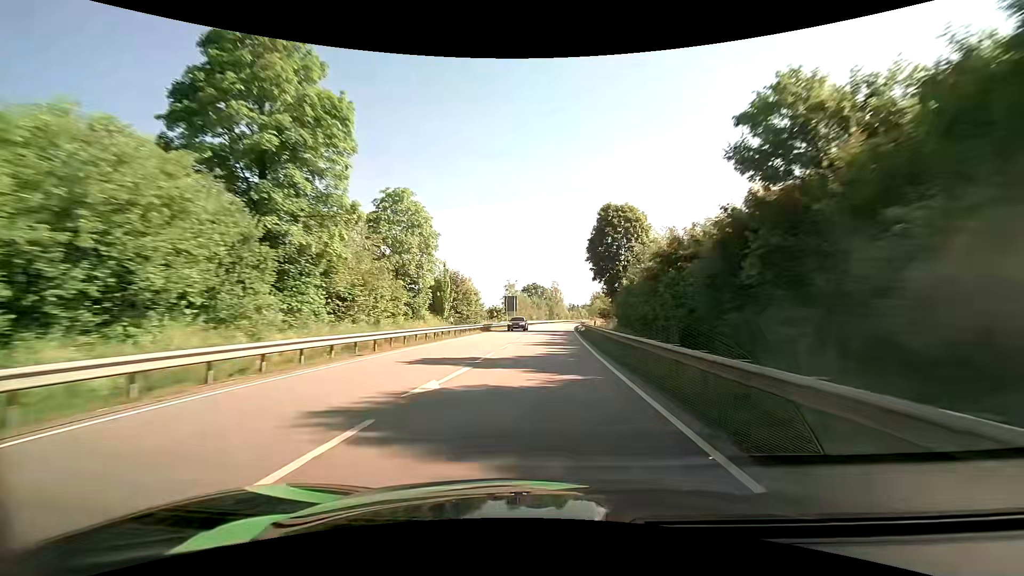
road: primary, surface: asphalt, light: Day
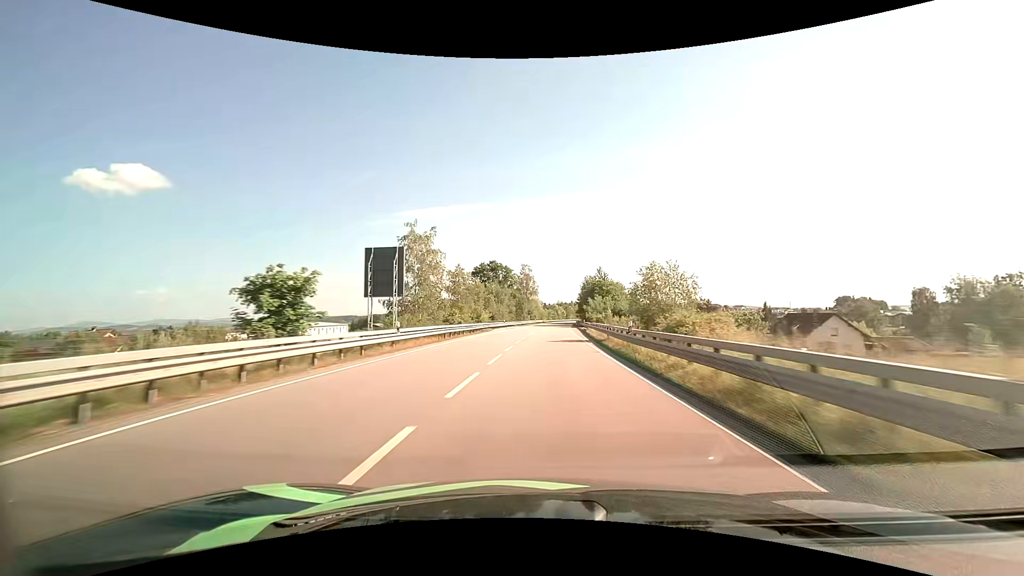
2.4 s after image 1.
(+1.7, +61.0) m; +3°
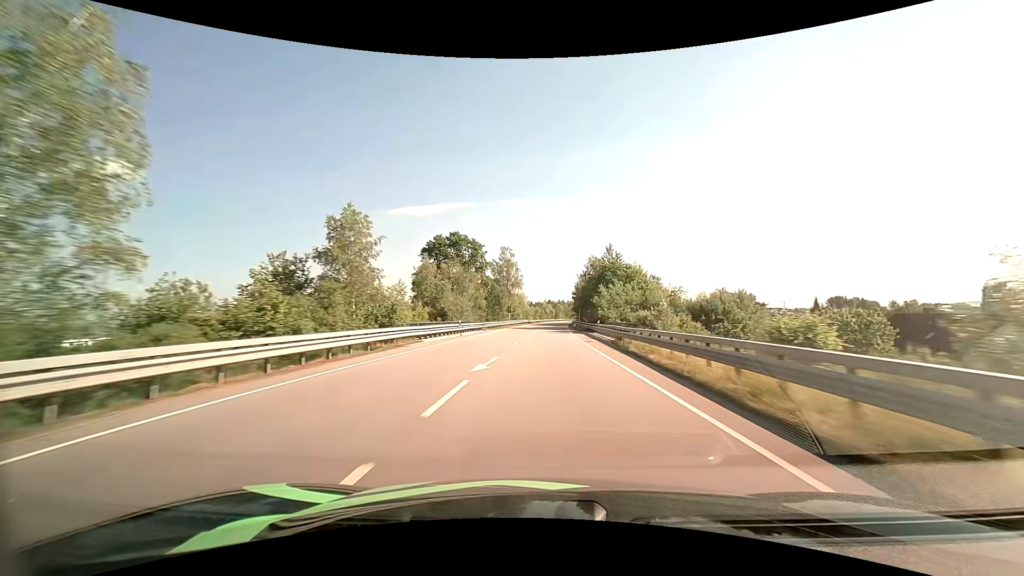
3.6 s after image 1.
(+0.4, +31.9) m; +2°
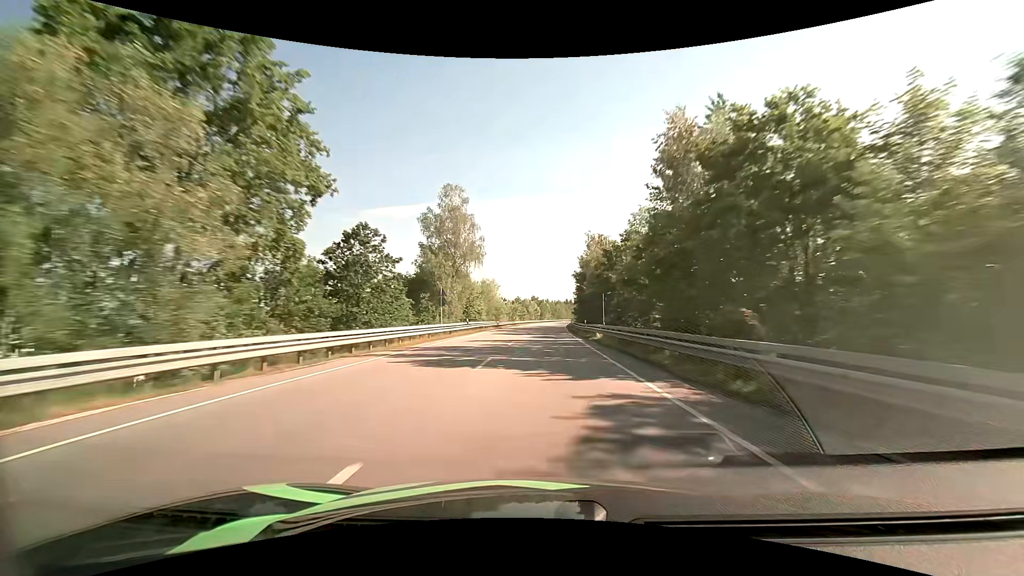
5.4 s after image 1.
(+1.0, +49.2) m; +2°
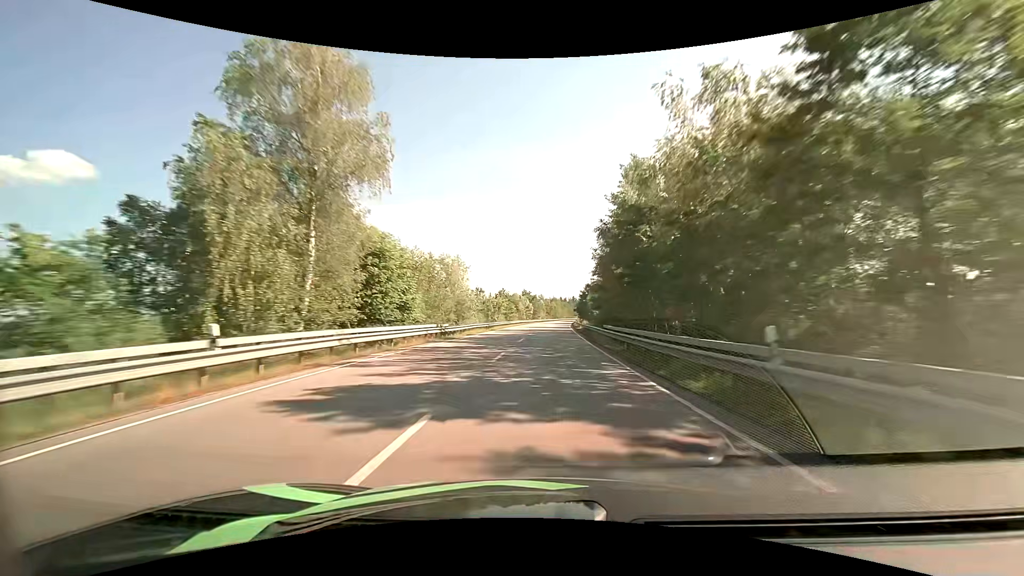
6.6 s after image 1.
(+0.3, +33.8) m; +1°
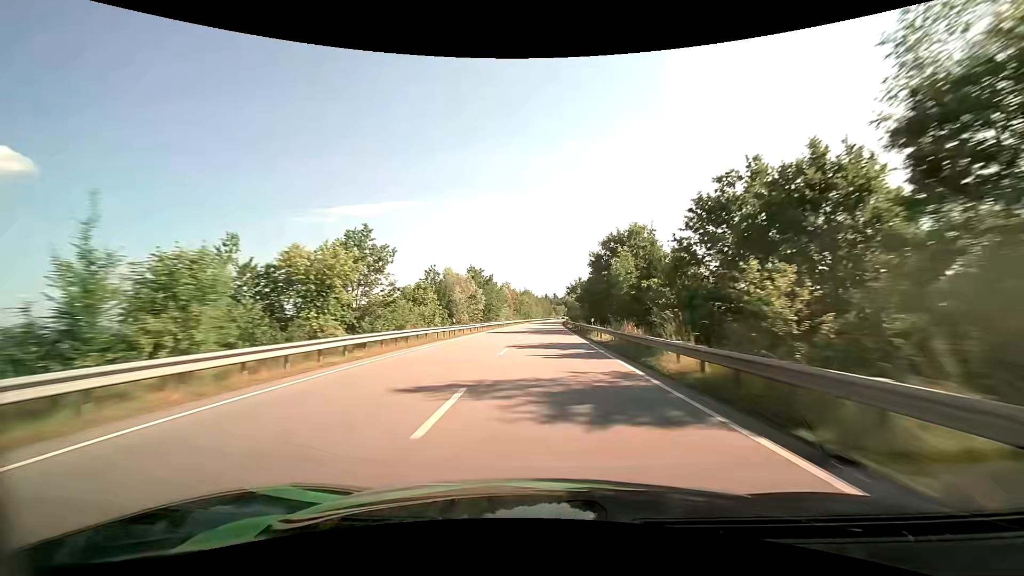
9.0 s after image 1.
(+1.8, +69.3) m; +3°
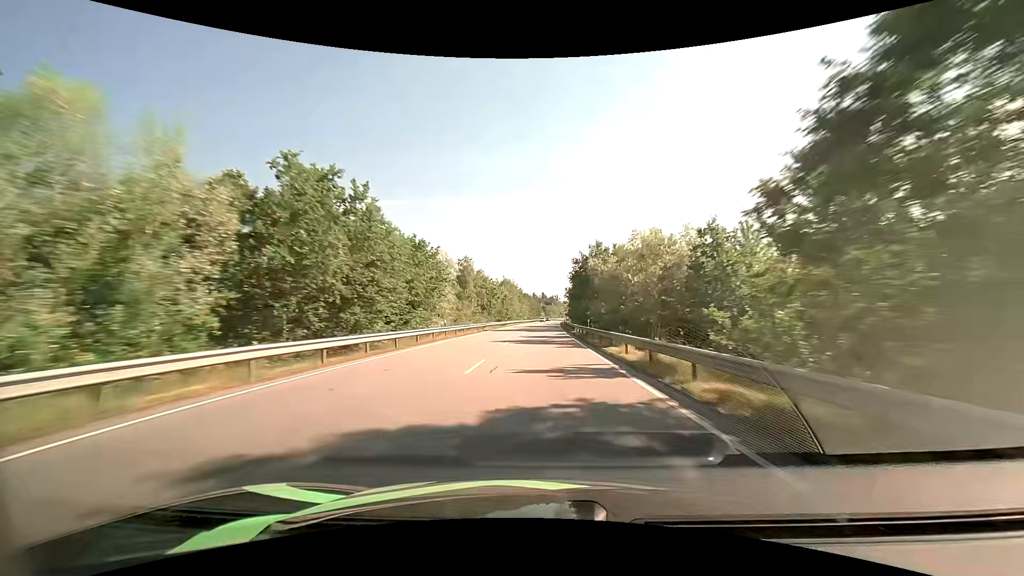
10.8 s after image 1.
(+0.7, +53.8) m; +2°
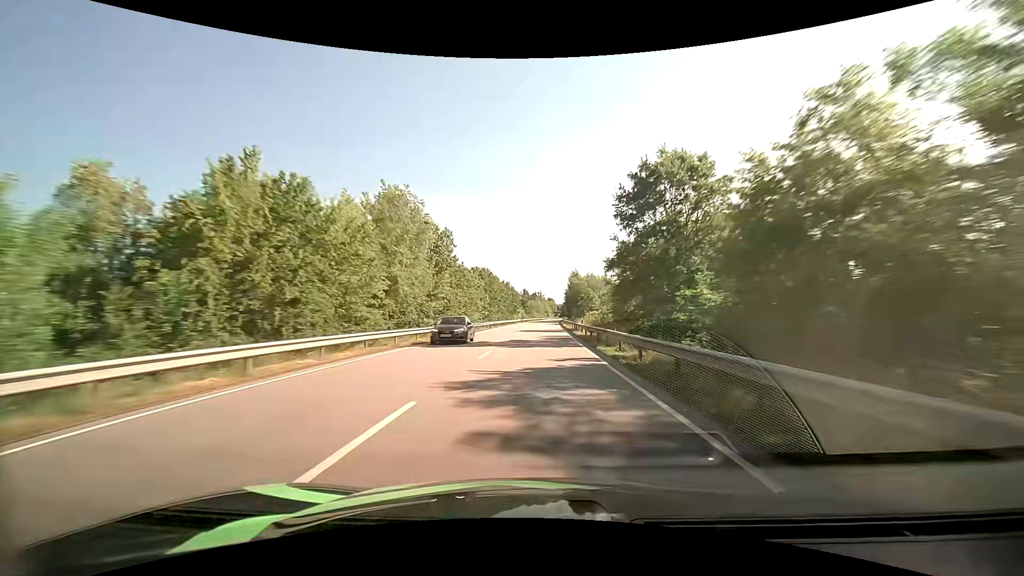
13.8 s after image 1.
(+1.4, +92.1) m; +2°
(0, +10) (0, +20) (0, +30) (0, +40) (0, +50) (0, +60) (+1, +70) (+1, +80) (+1, +90) (+1, +100) m
